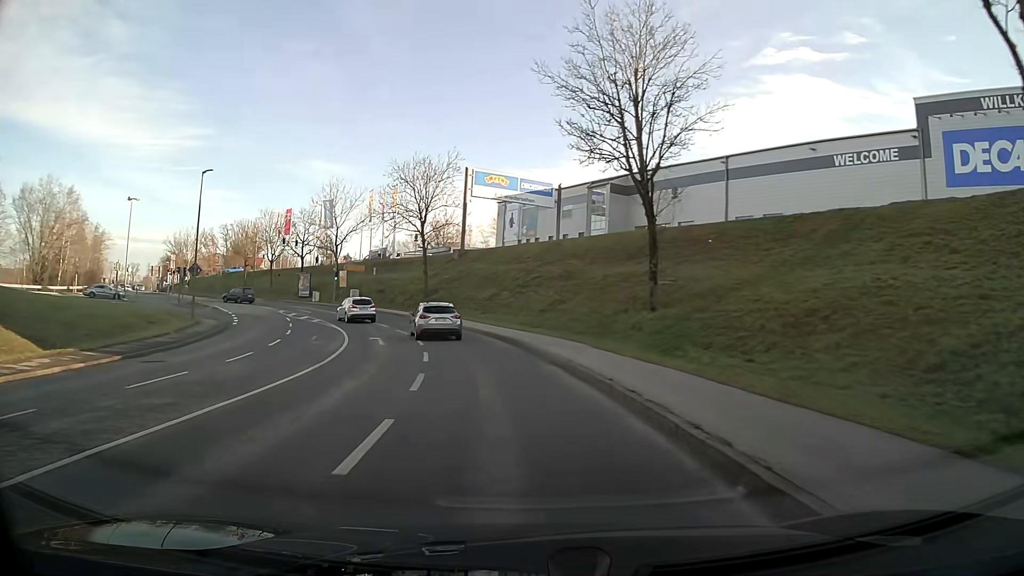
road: tertiary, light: Day
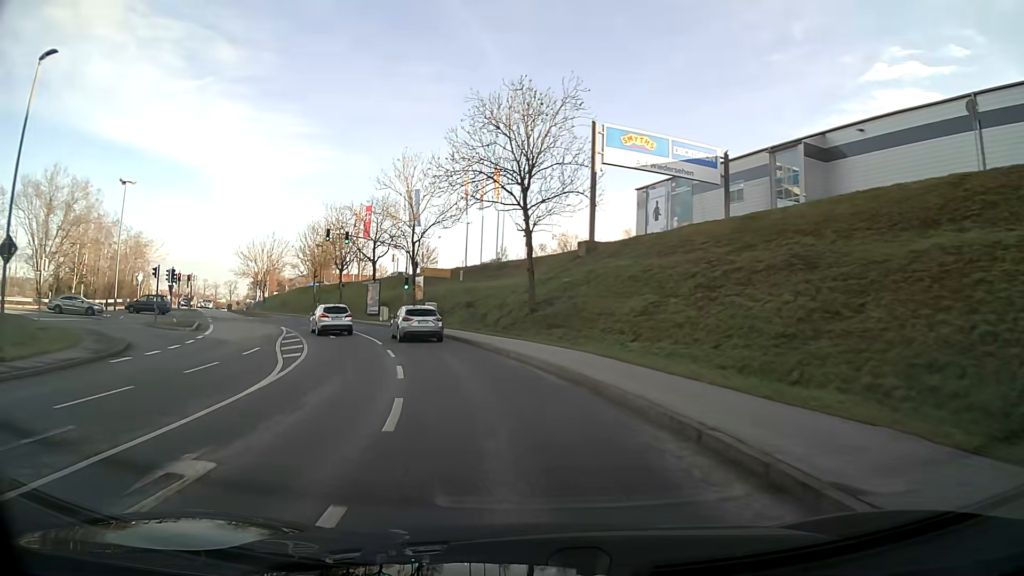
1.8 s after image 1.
(-2.1, +22.0) m; -12°
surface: asphalt
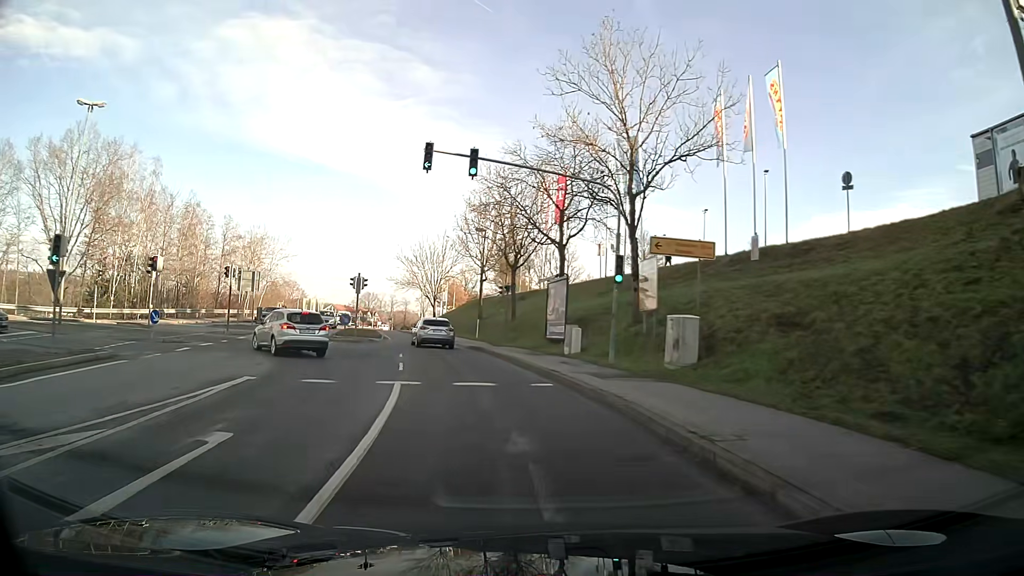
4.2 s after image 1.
(-4.5, +27.5) m; -18°
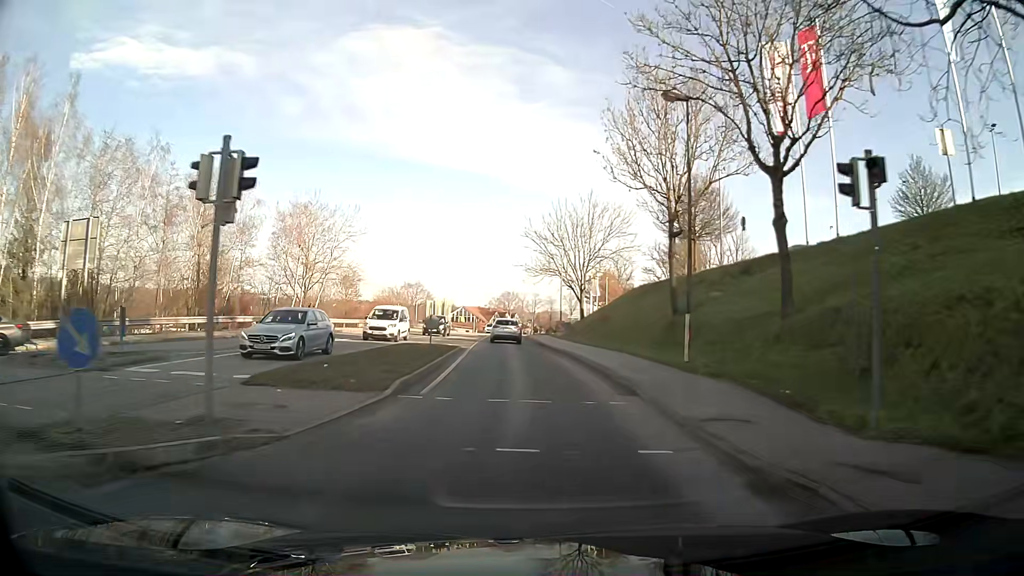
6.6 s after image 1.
(-3.4, +28.8) m; -11°
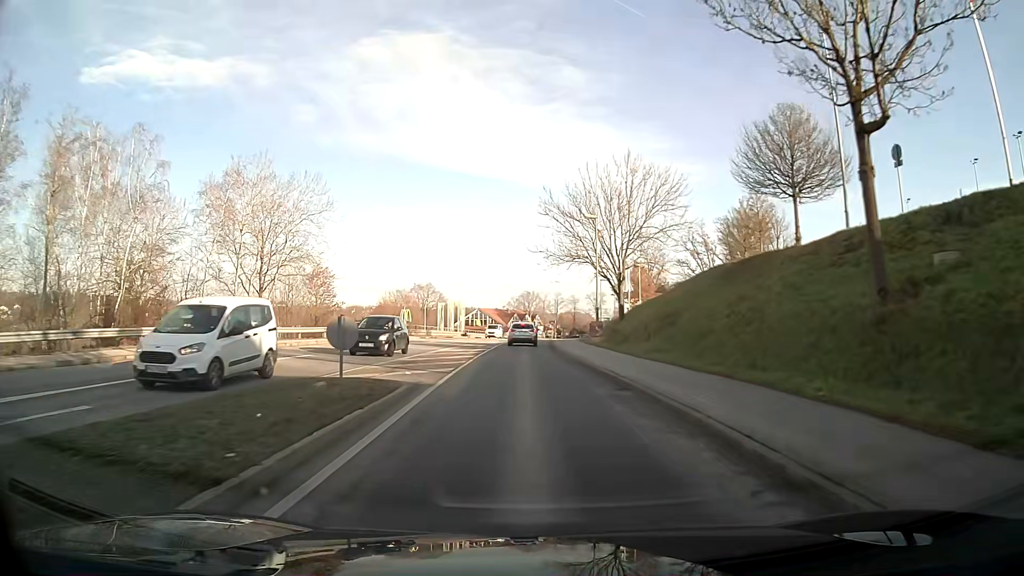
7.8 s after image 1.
(-0.3, +15.4) m; -2°
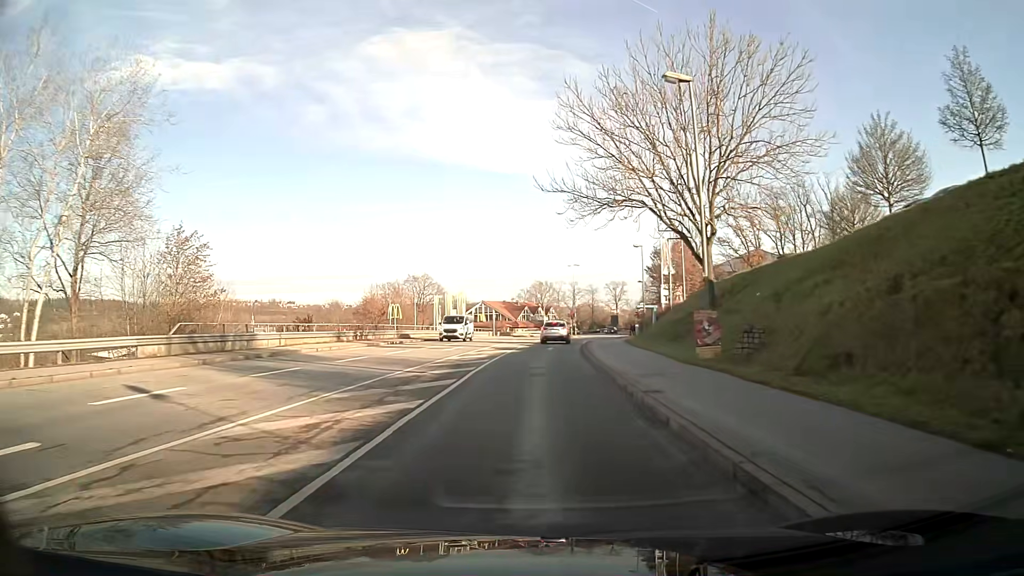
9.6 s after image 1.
(-0.2, +23.2) m; -1°
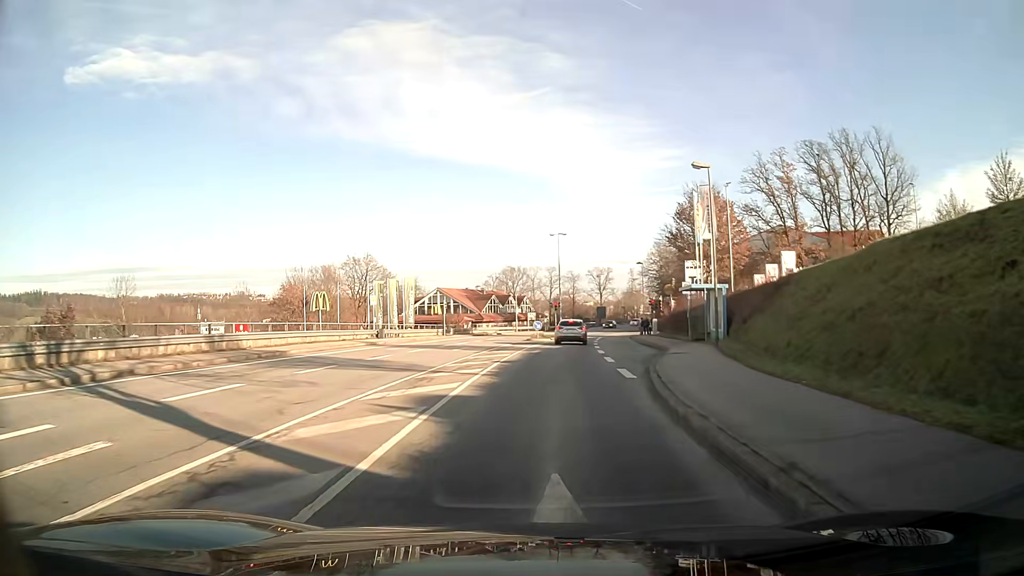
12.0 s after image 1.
(+0.5, +28.8) m; +3°
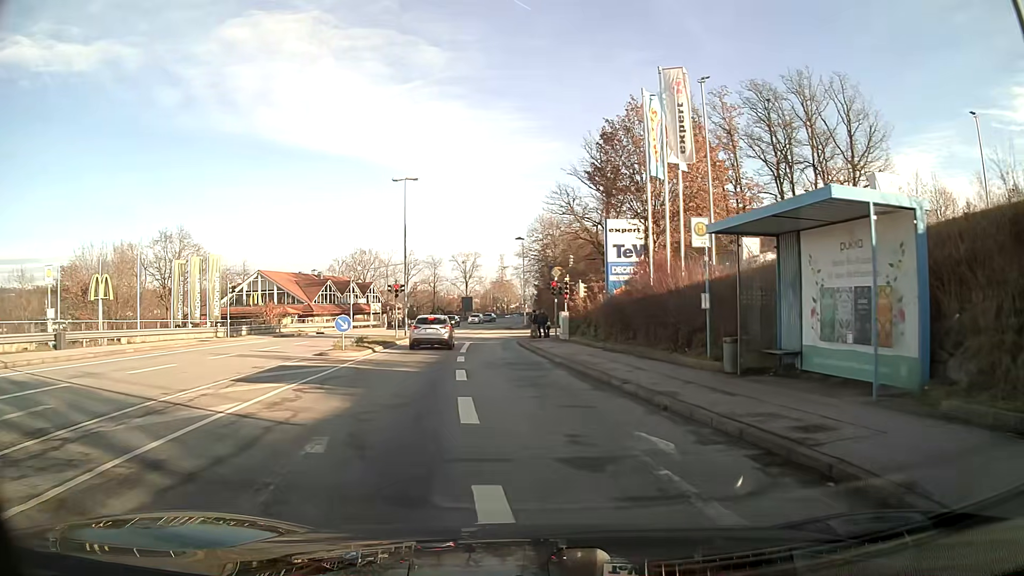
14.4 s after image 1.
(+2.1, +24.3) m; +10°
(0, +10) (-1, +20) (-1, +30) (-2, +40) (+2, +49) (+11, +53) (+21, +54) (+31, +54) (+41, +55) (+51, +55) m
